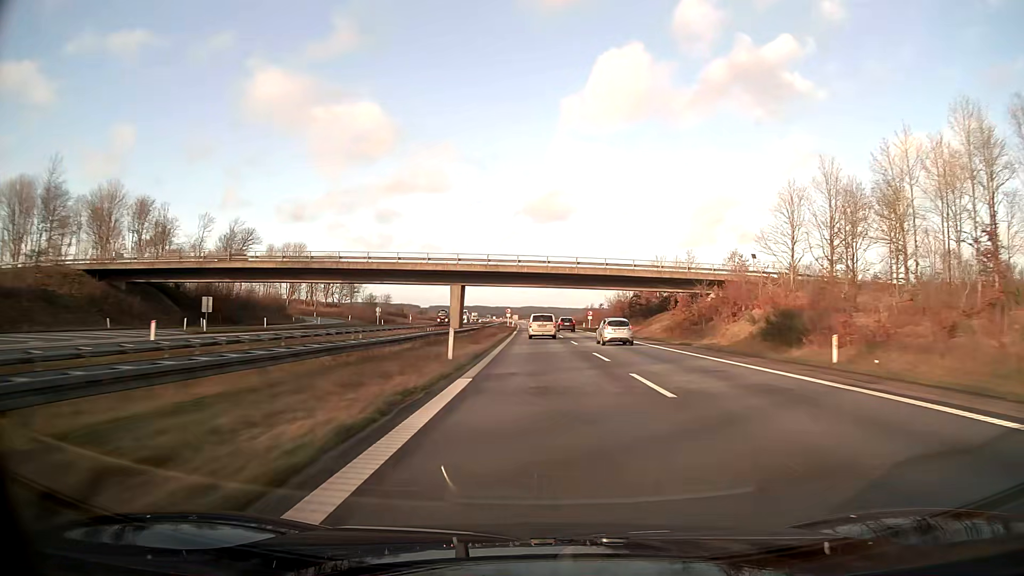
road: motorway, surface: asphalt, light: Day
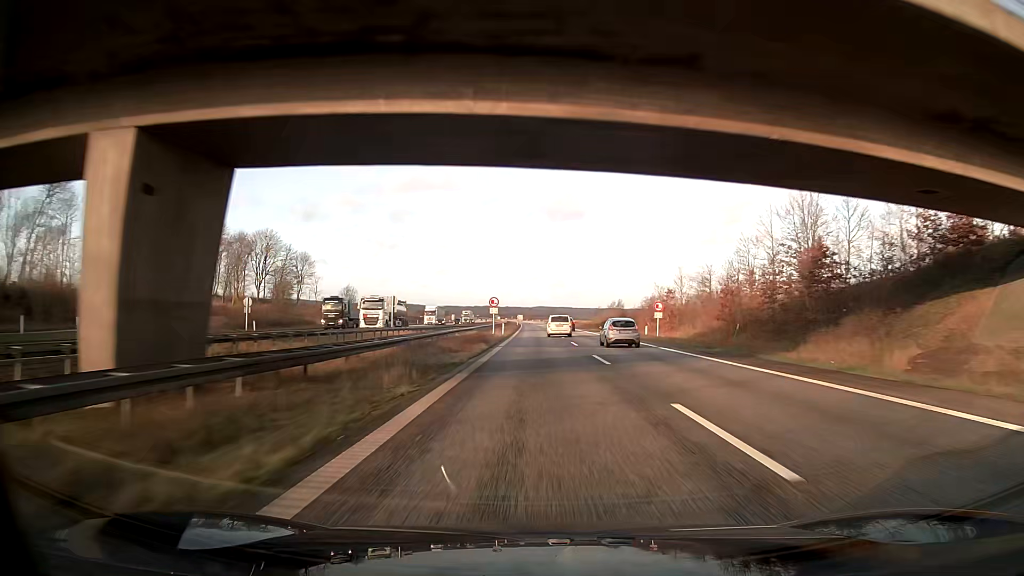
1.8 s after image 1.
(-0.4, +61.7) m; -1°
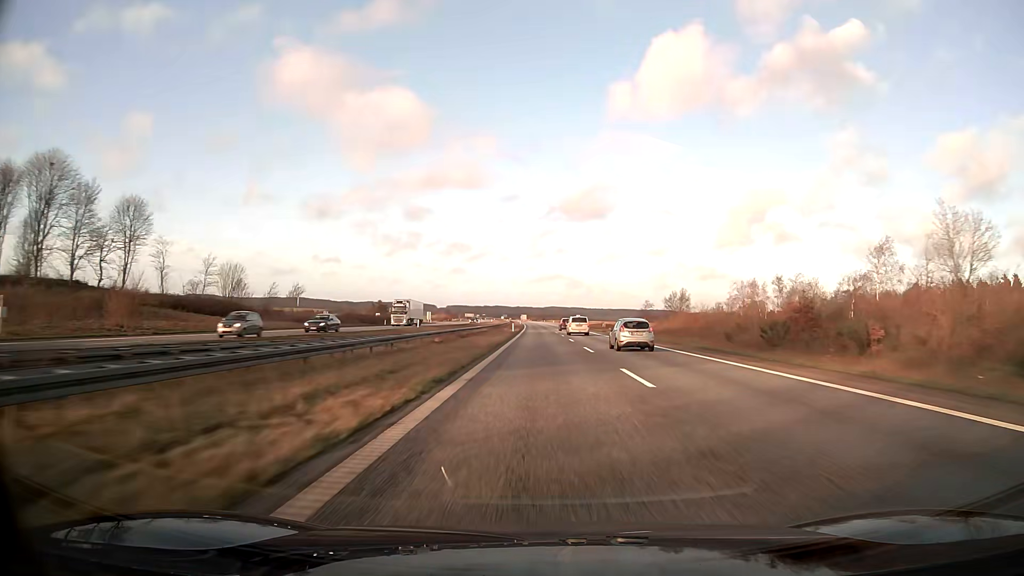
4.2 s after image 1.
(-0.7, +82.4) m; -1°
(0, +10) (0, +20) (0, +30) (0, +40) (0, +50) (0, +60) (0, +70) (0, +80) (0, +90) (-1, +100) m
